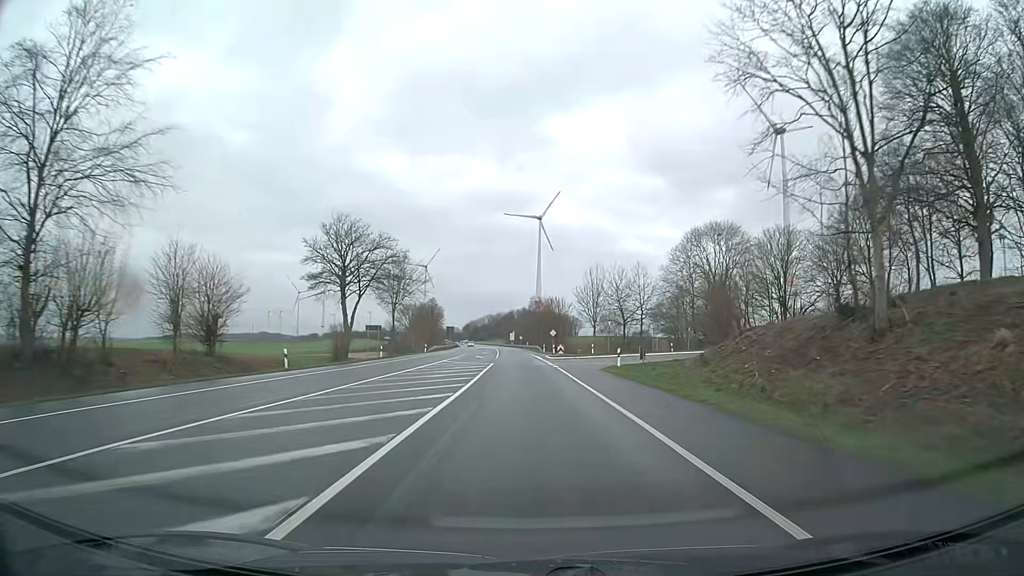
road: primary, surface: asphalt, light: Day
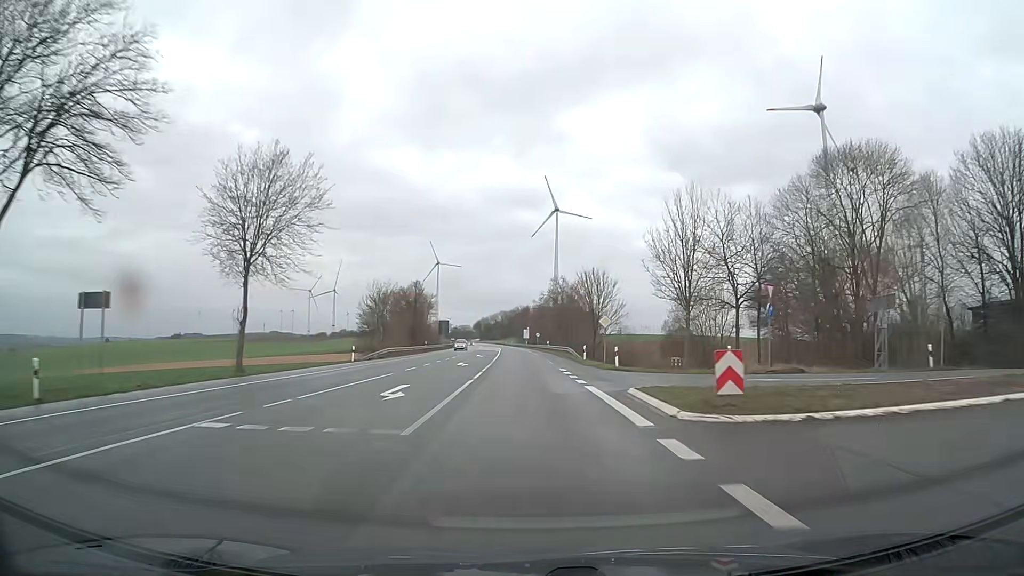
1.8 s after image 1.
(-0.6, +44.4) m; -2°
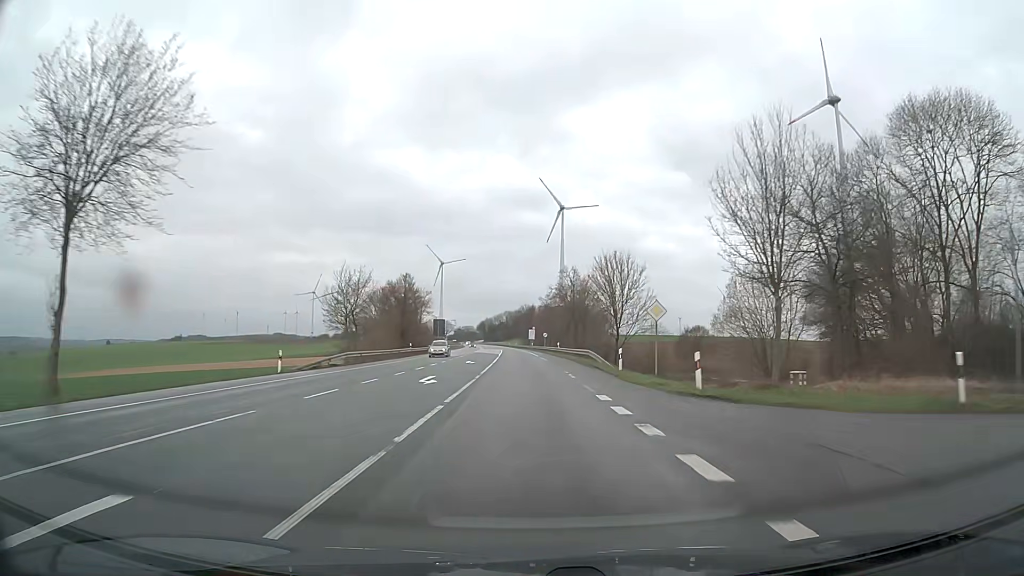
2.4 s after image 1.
(0.0, +15.2) m; 0°
(0, +10) (0, +20) (0, +30) (-1, +40) (-1, +50) (-1, +60) (-1, +70) (-2, +80) (-2, +90) (-3, +100) m
